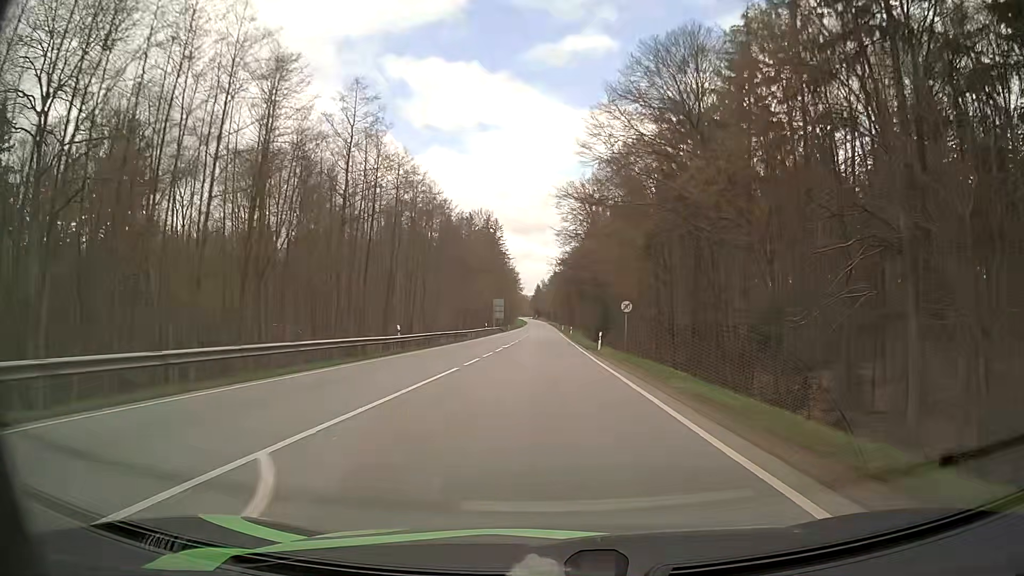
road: secondary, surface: asphalt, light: Day
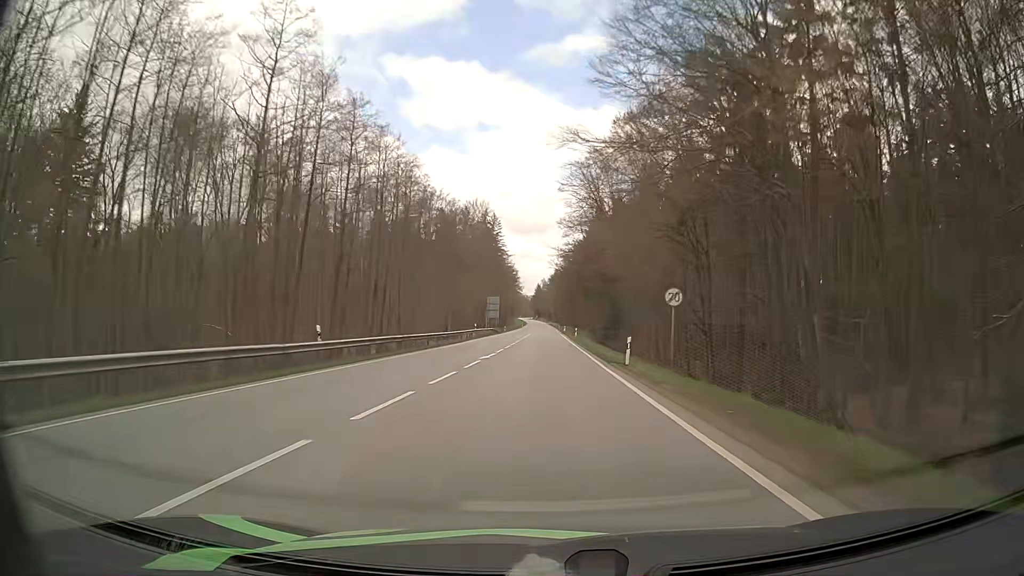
(0.0, +13.4) m; 0°
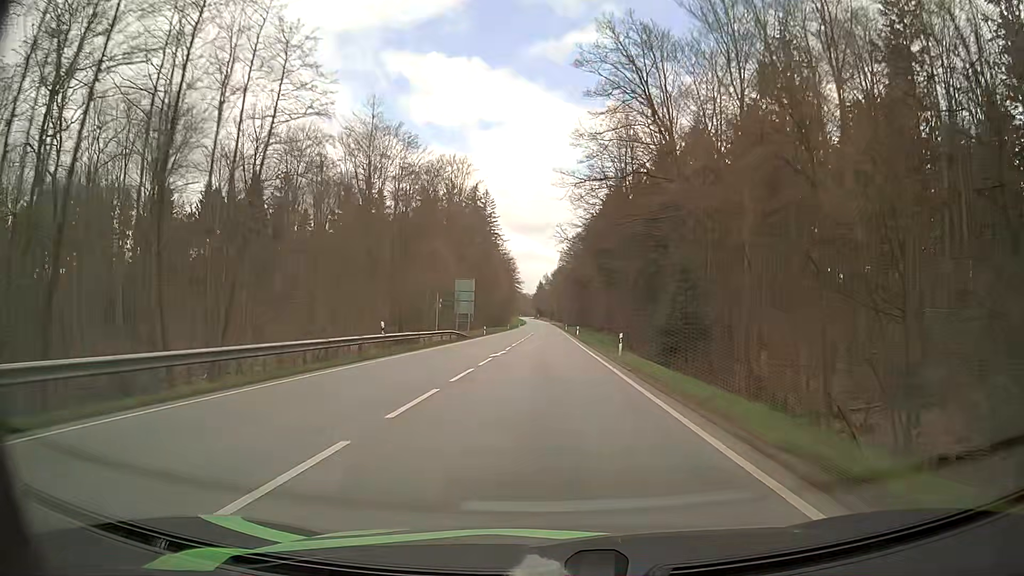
(-0.1, +42.0) m; 0°
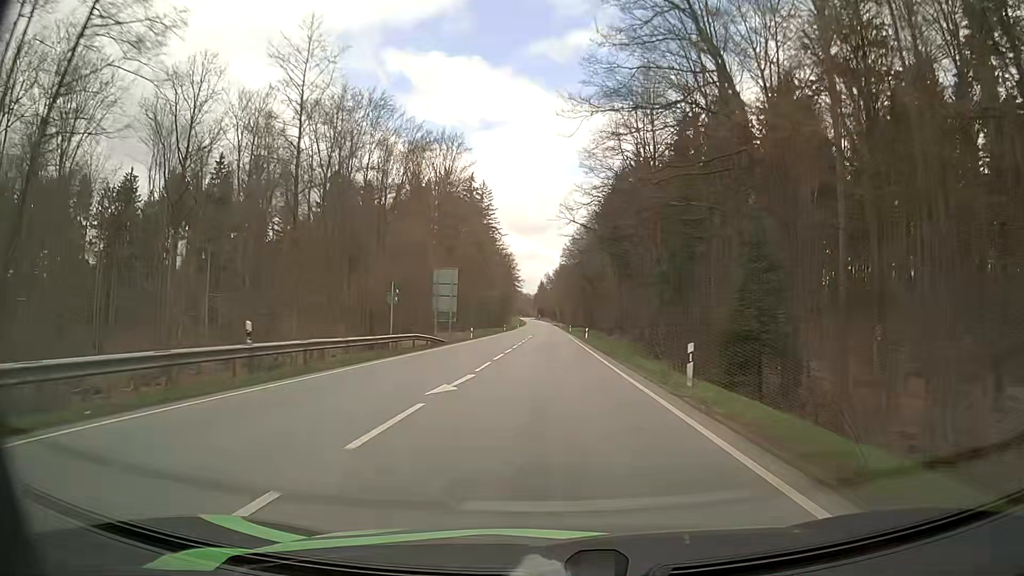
(0.0, +14.5) m; 0°
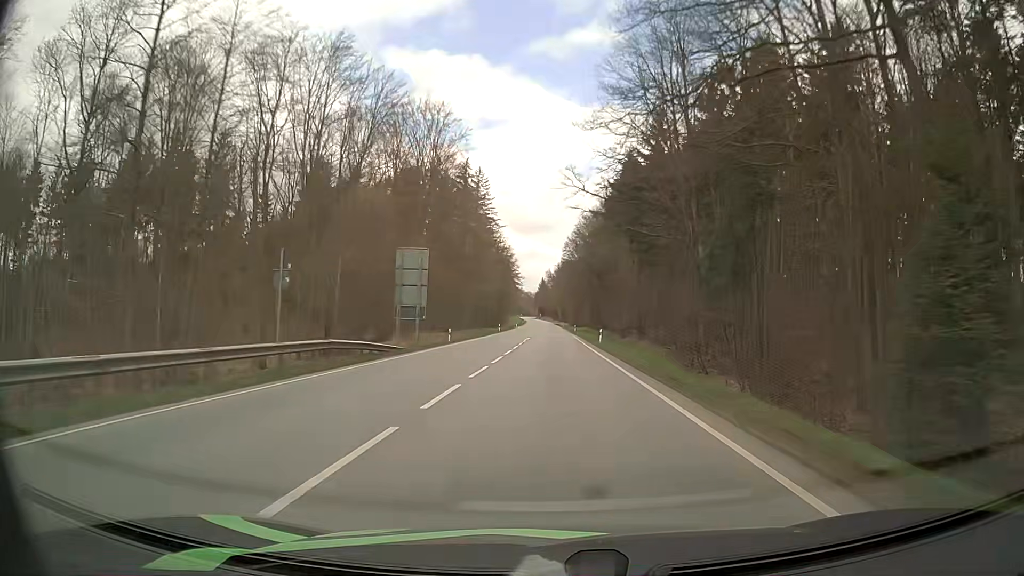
(0.0, +14.7) m; 0°
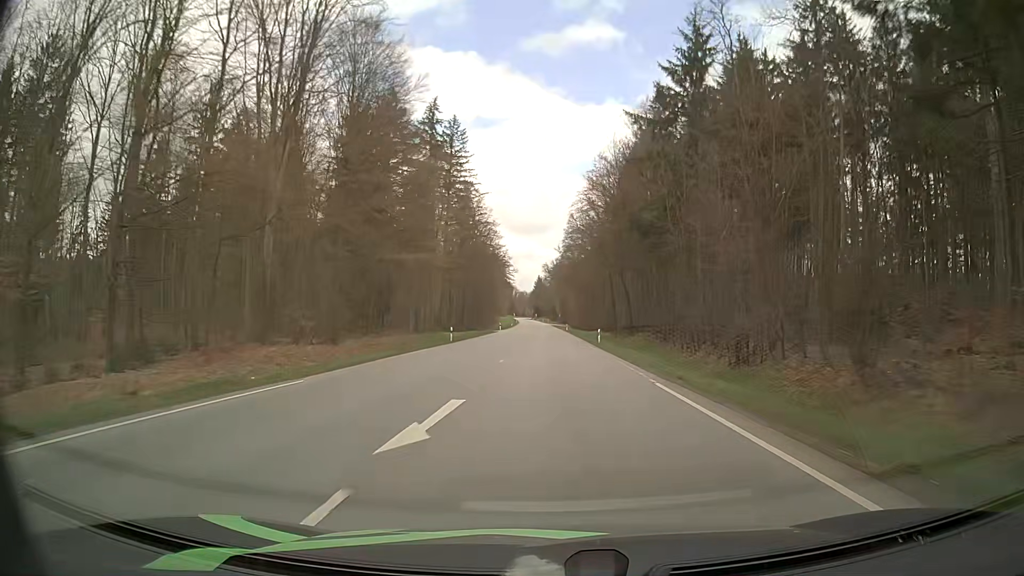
(-0.1, +45.4) m; 0°
